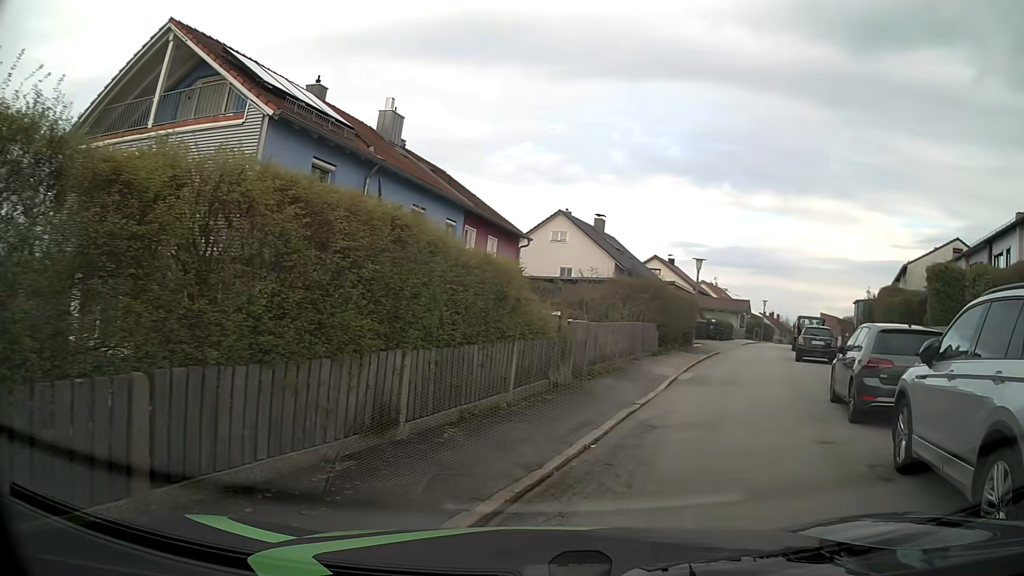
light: Day
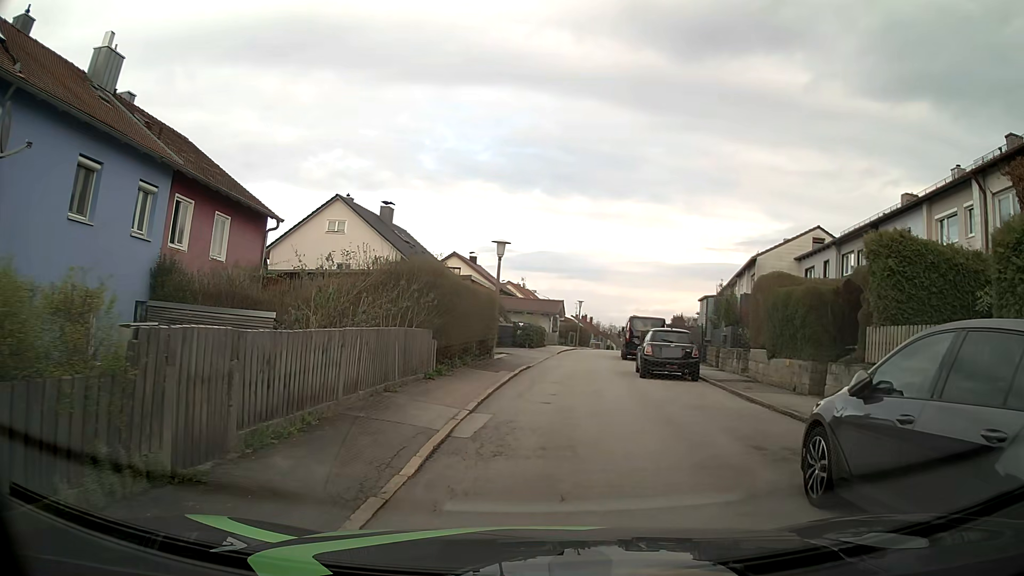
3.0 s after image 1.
(+1.4, +7.5) m; +17°
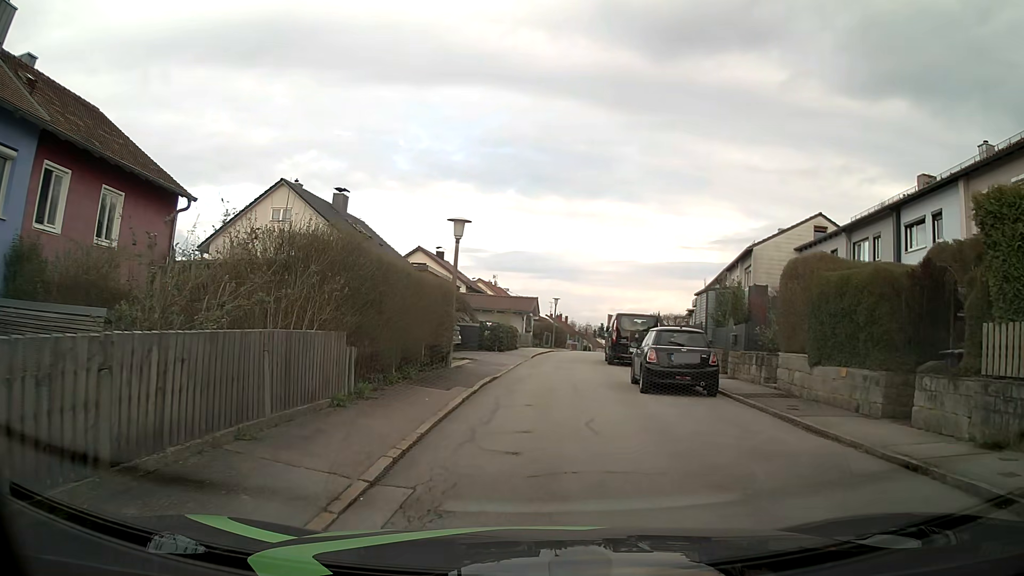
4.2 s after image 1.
(0.0, +4.7) m; 0°
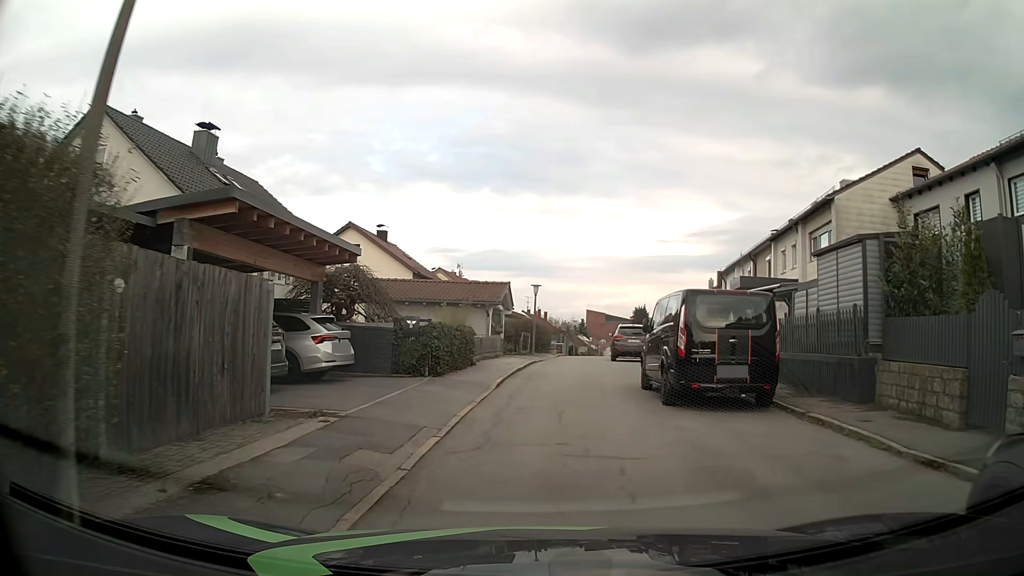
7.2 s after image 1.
(+0.4, +14.5) m; +2°
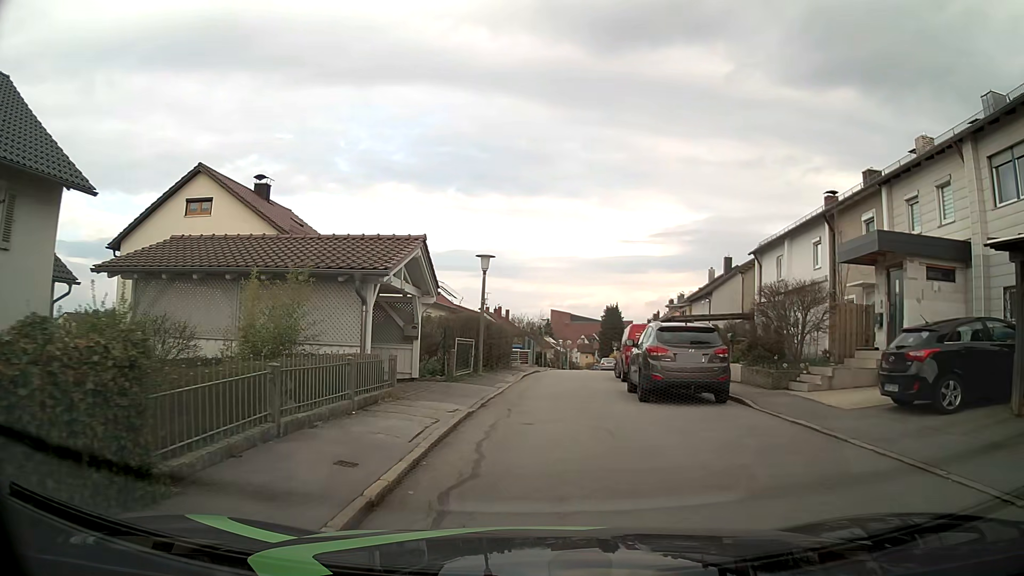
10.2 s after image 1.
(+0.6, +15.8) m; +3°
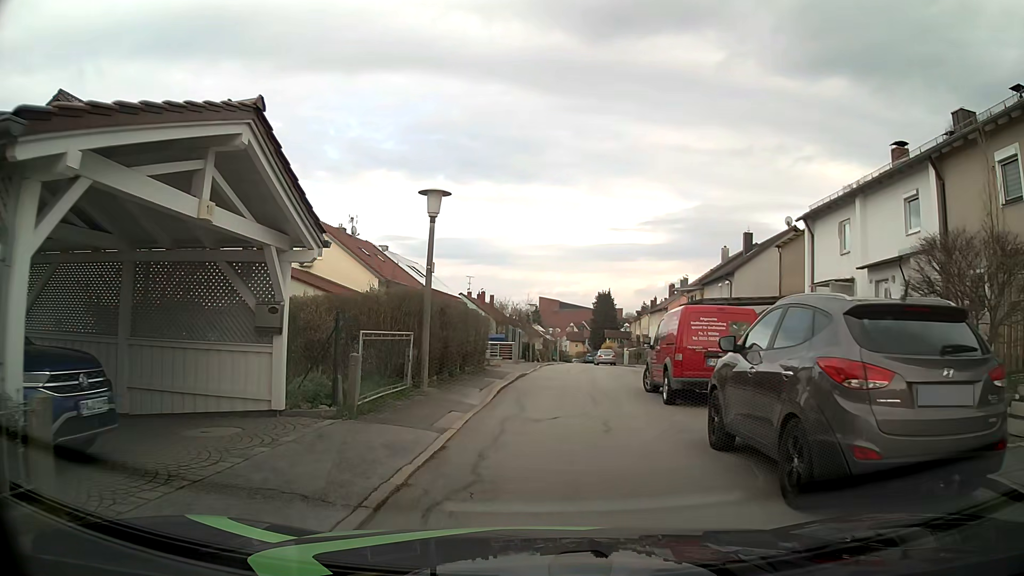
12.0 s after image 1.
(+0.2, +8.7) m; +1°
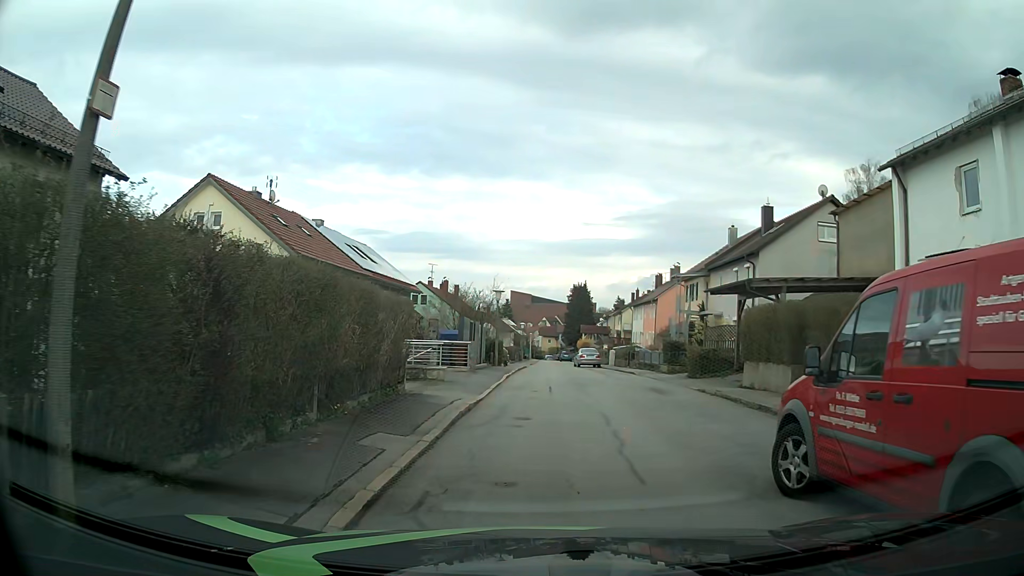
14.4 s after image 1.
(+0.3, +9.9) m; +4°
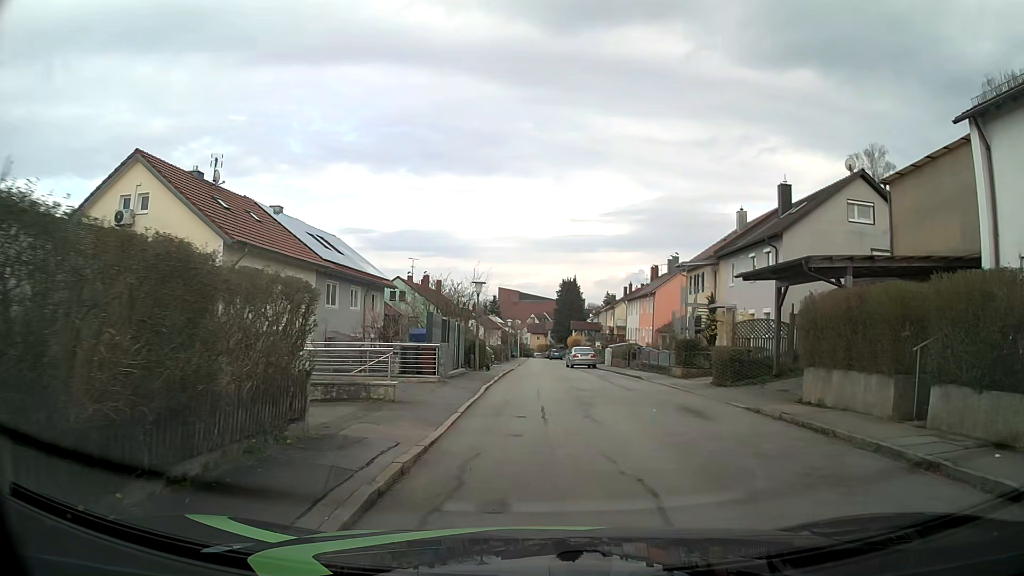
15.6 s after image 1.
(-0.1, +5.1) m; 0°
(0, +10) (0, +20) (+1, +30) (0, +40) (0, +50) (+1, +60) (+1, +70) (+1, +80) (+1, +90) (+1, +100) m
